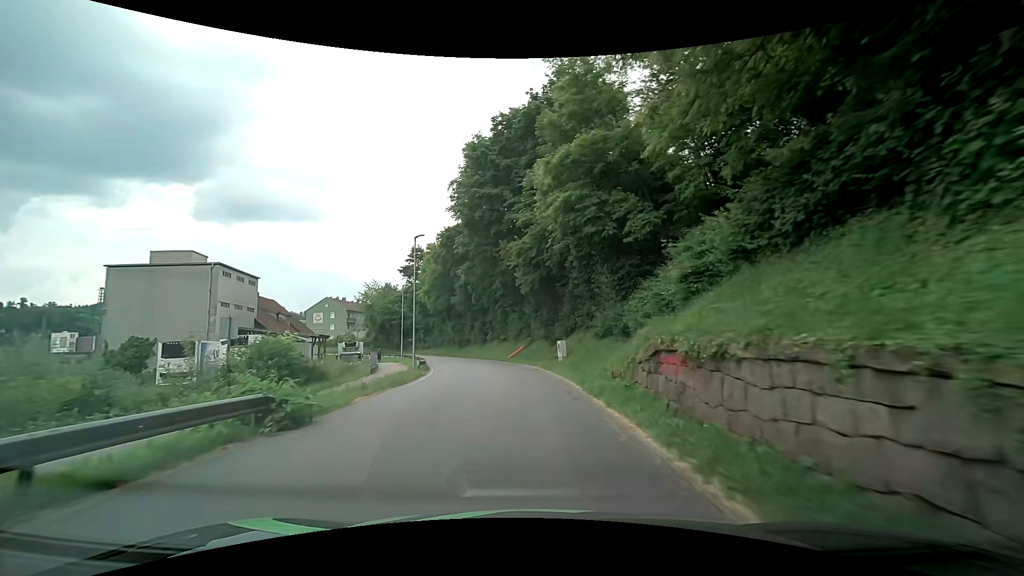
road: residential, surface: asphalt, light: Day
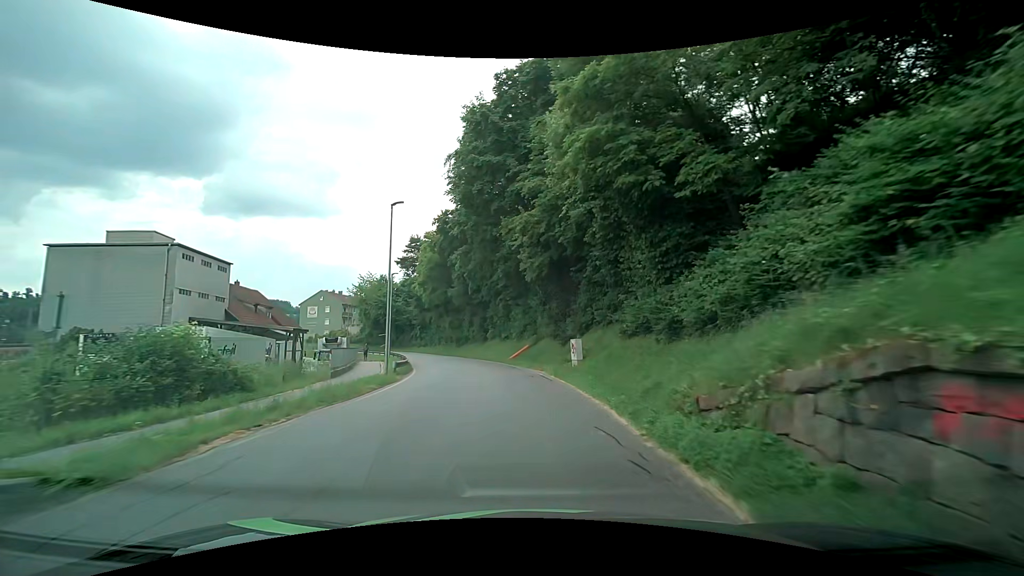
(0.0, +6.6) m; 0°
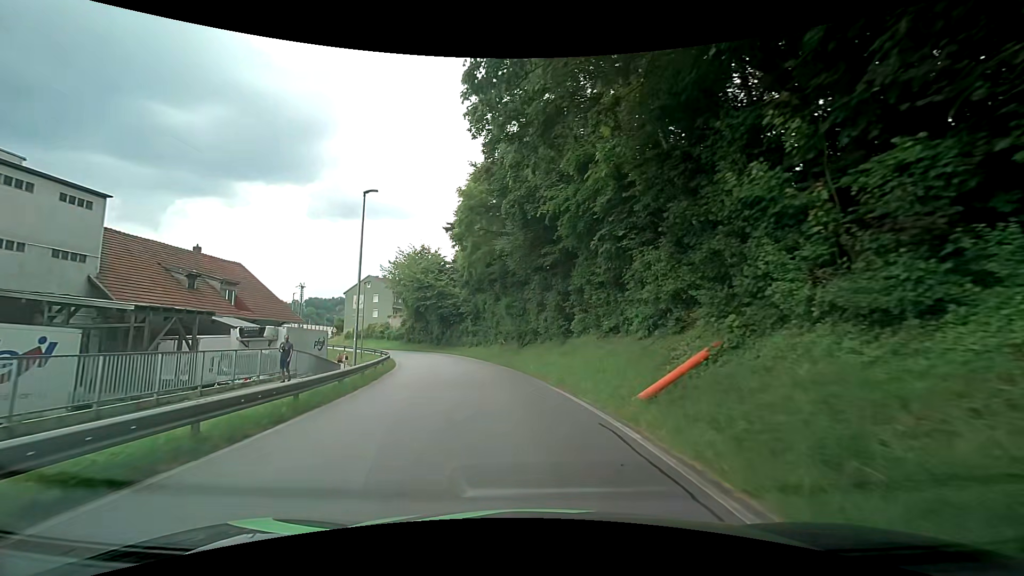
(-1.8, +26.3) m; -10°
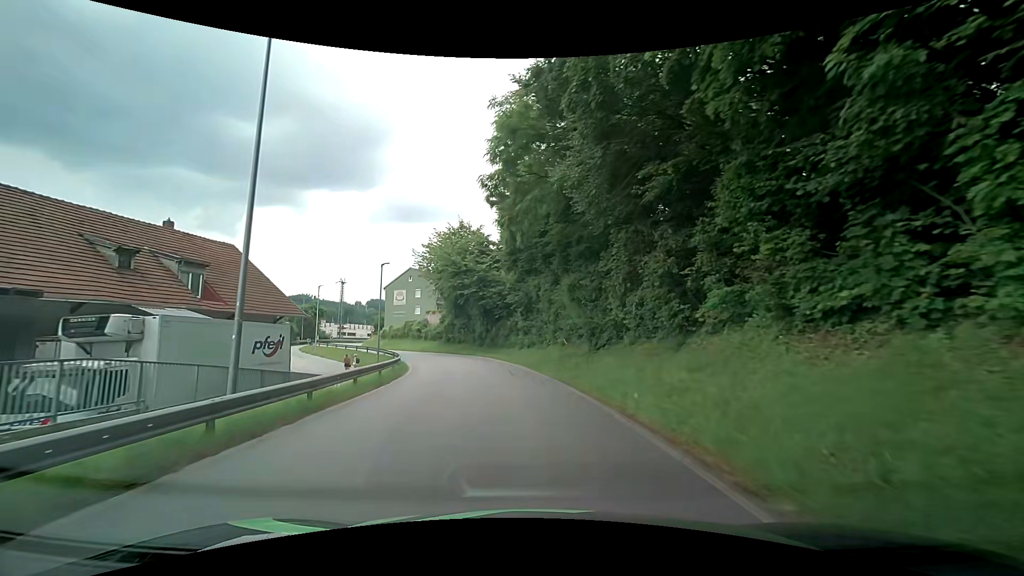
(-0.7, +12.4) m; -6°
(0, +10) (-2, +20) (-3, +30) (-6, +39) (-11, +48) (-16, +56) (-22, +65) (-27, +73) (-31, +82) (-31, +92) m
